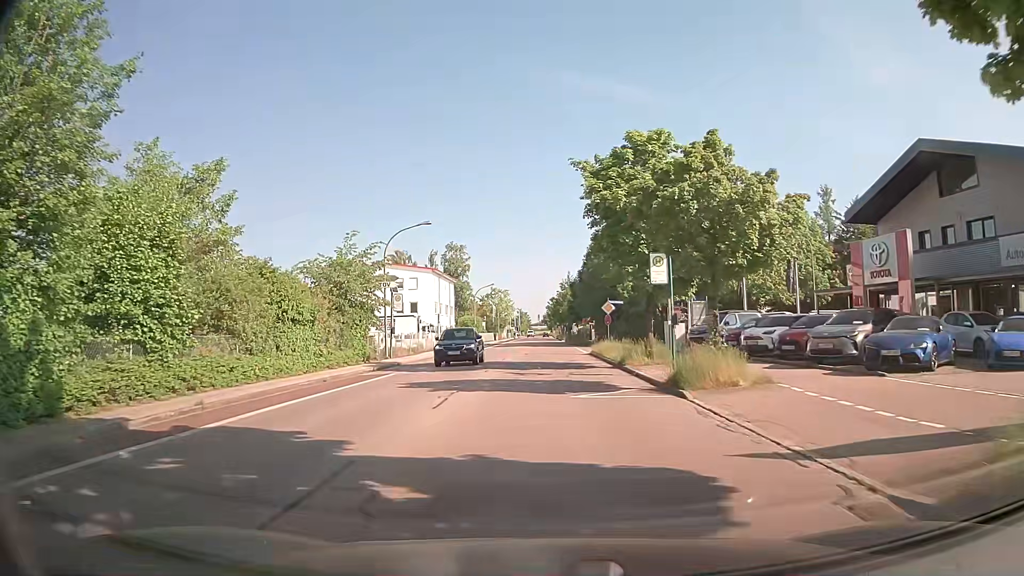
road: tertiary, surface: asphalt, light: Day
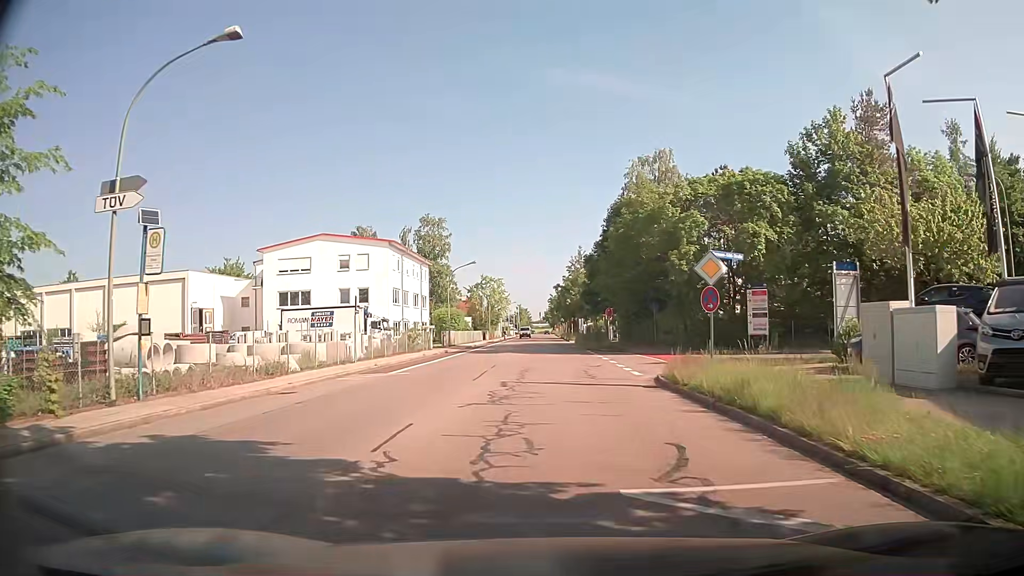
(0.0, +24.1) m; 0°
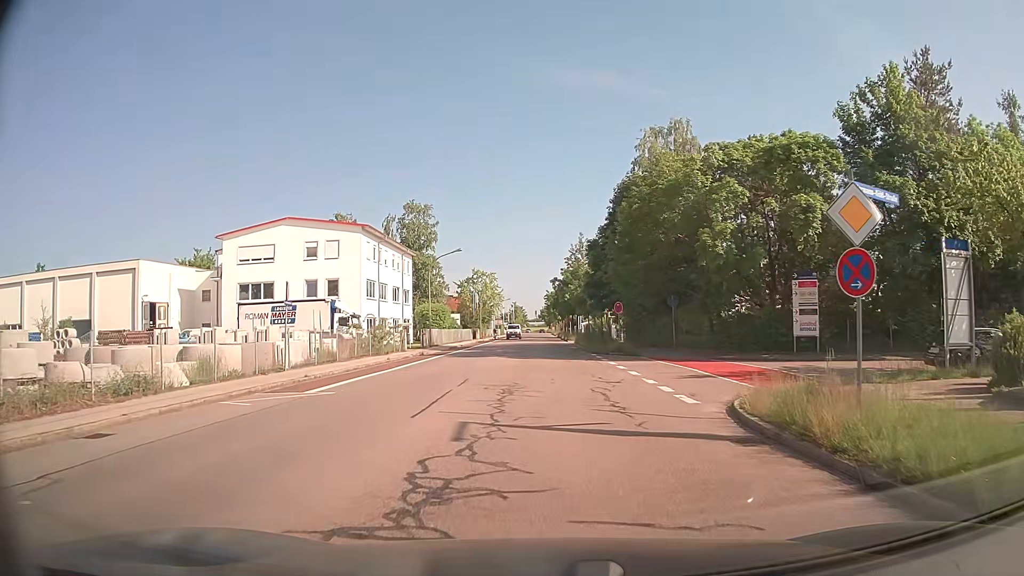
(0.0, +7.7) m; 0°
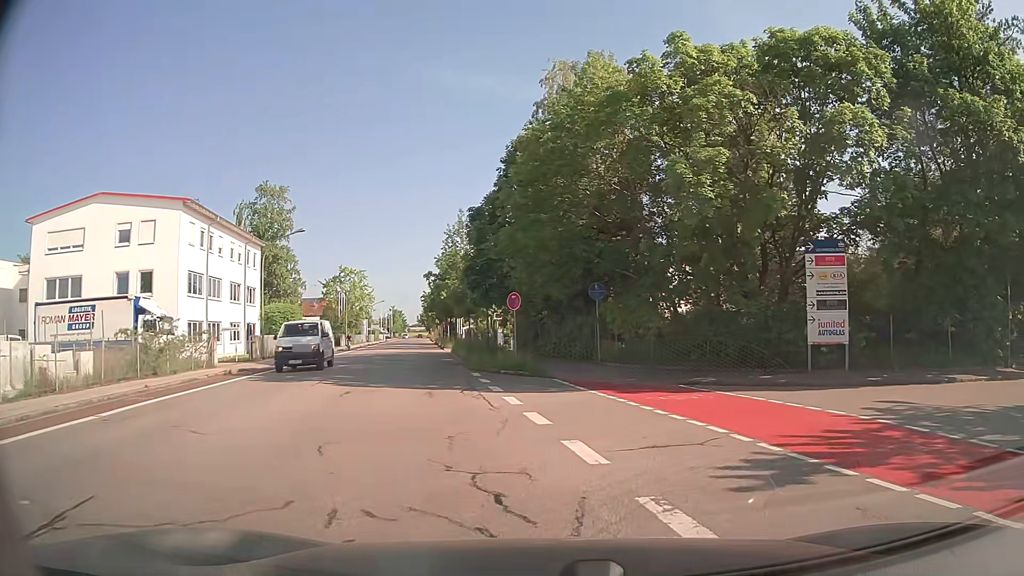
(+0.6, +12.3) m; +9°
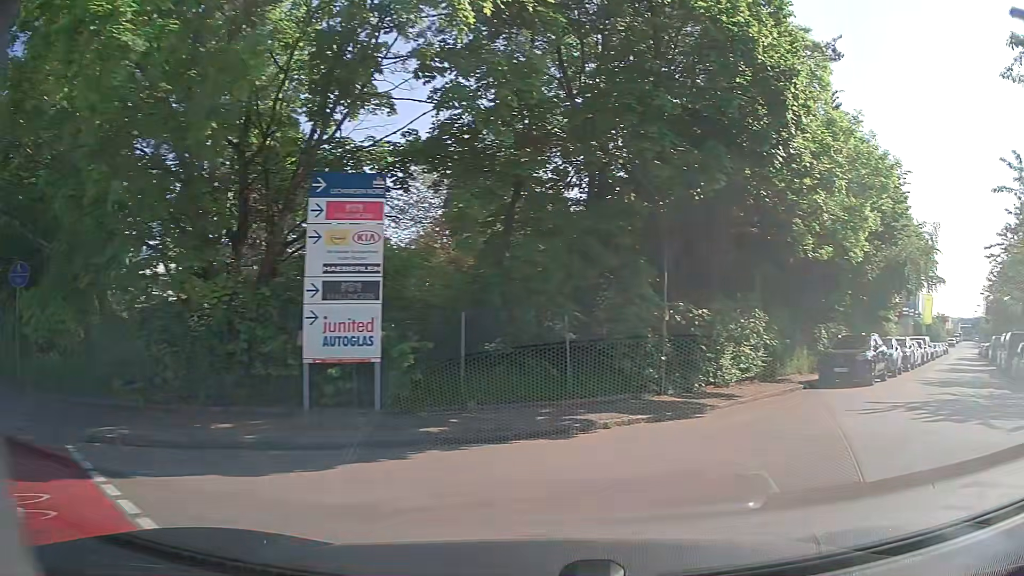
(+2.5, +8.5) m; +41°
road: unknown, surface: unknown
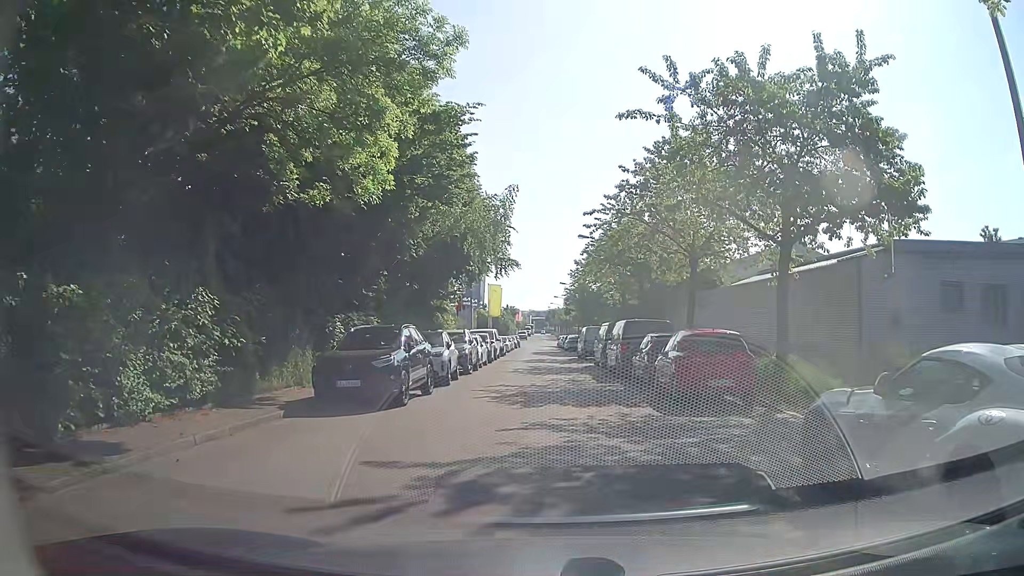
(+3.2, +7.3) m; +37°
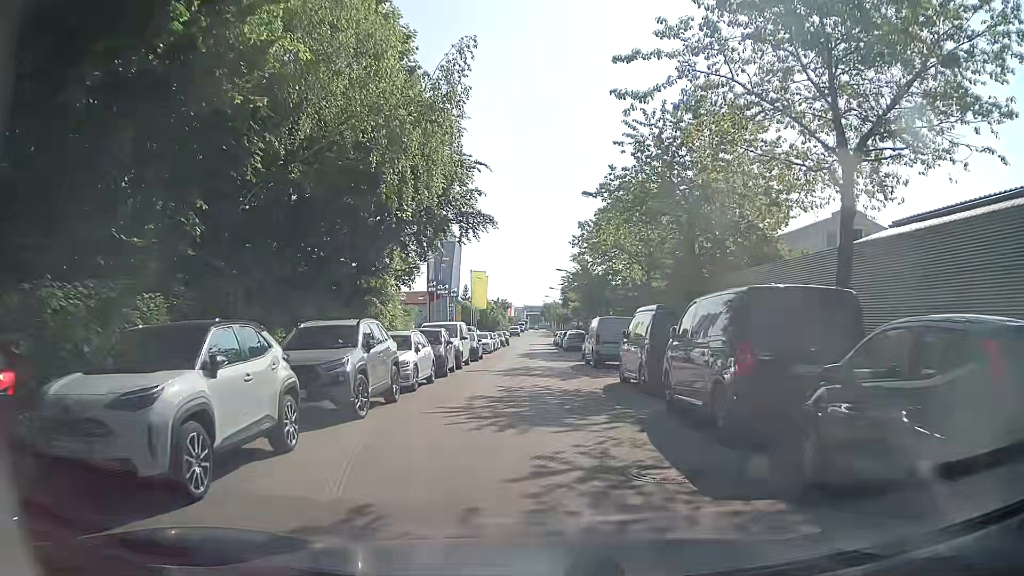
(+0.5, +14.1) m; +1°
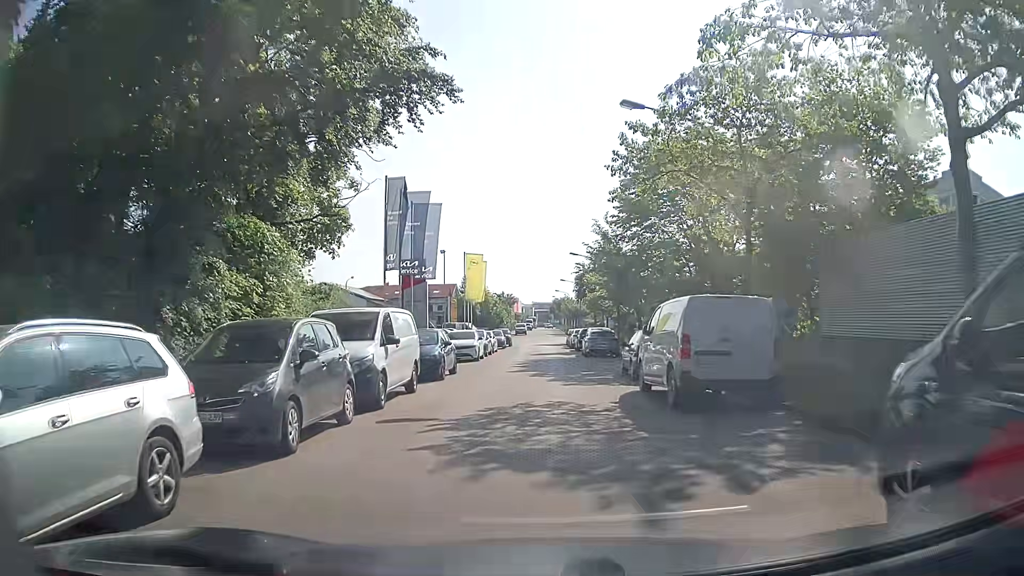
(-0.1, +14.3) m; -1°
(0, +10) (0, +20) (0, +30) (0, +40) (0, +50) (0, +60) (0, +70) (+1, +80) (+2, +90) (+2, +100) m
